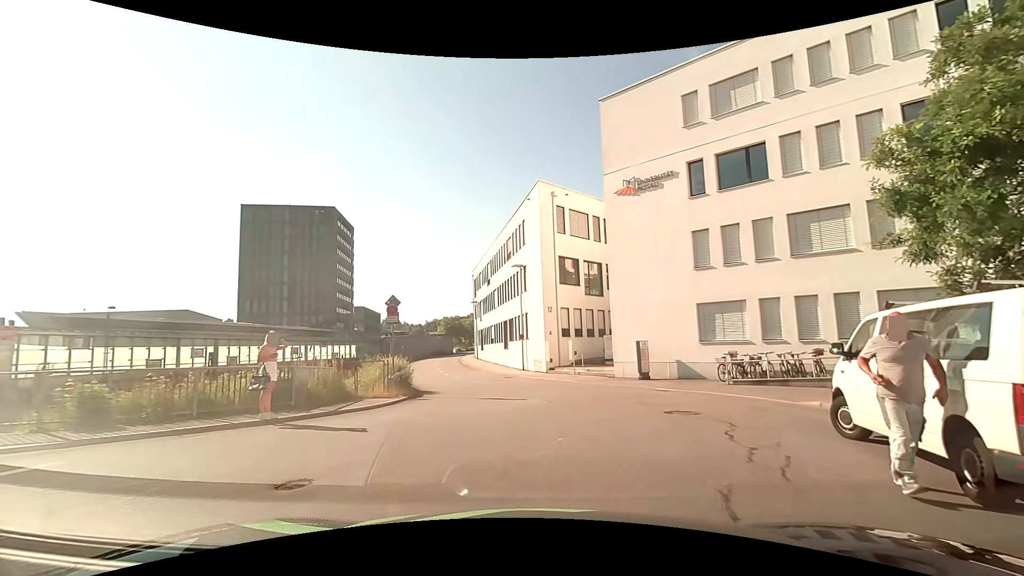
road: residential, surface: asphalt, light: Day
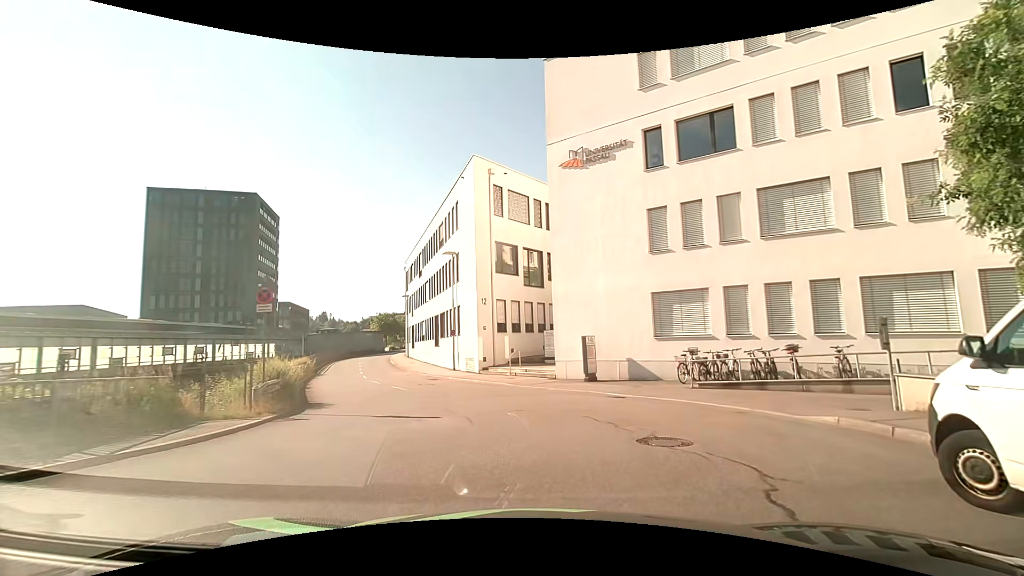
(+0.3, +4.1) m; +8°
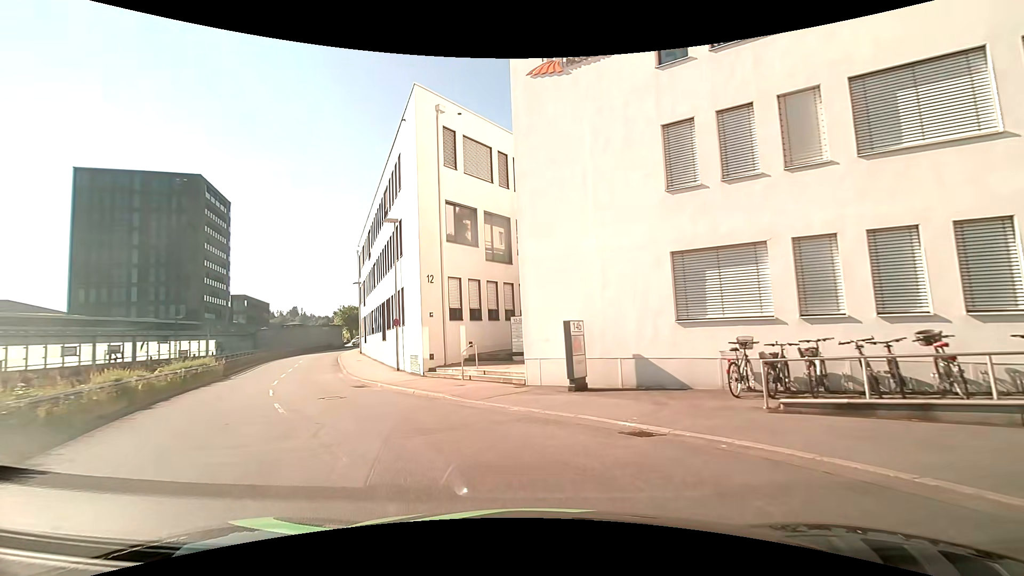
(+0.4, +7.4) m; +4°
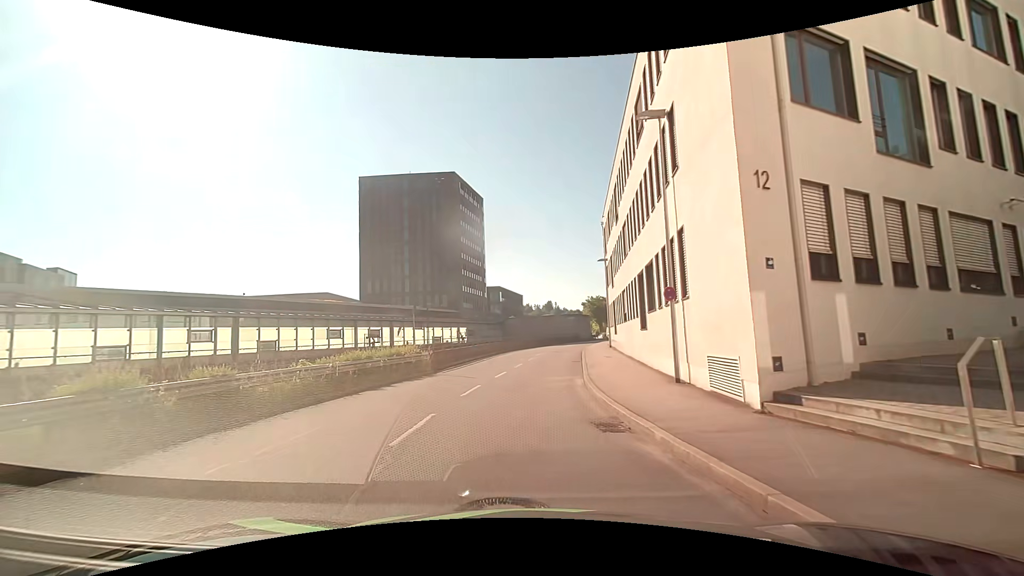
(-3.1, +11.7) m; -28°
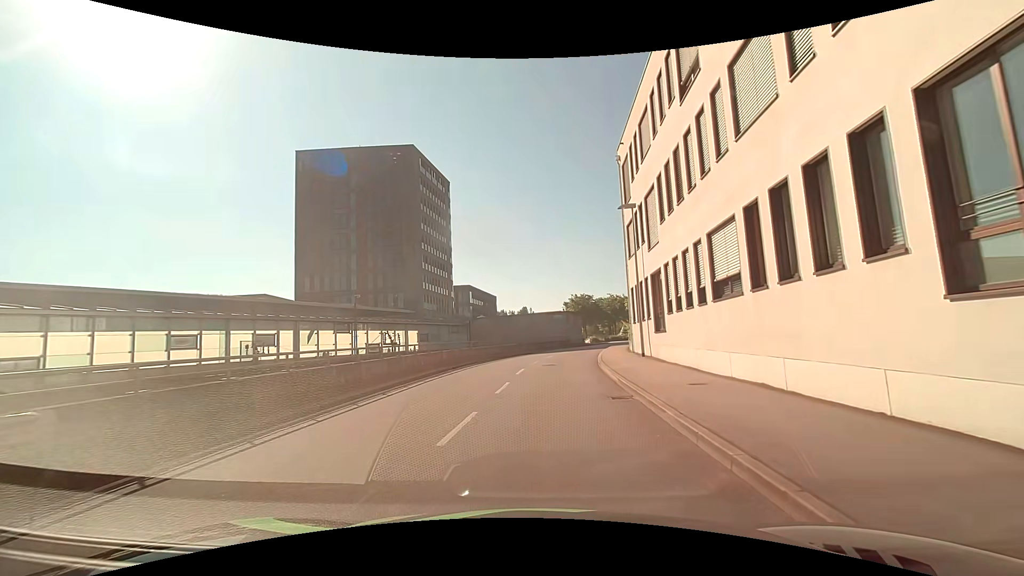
(-0.5, +18.2) m; +1°
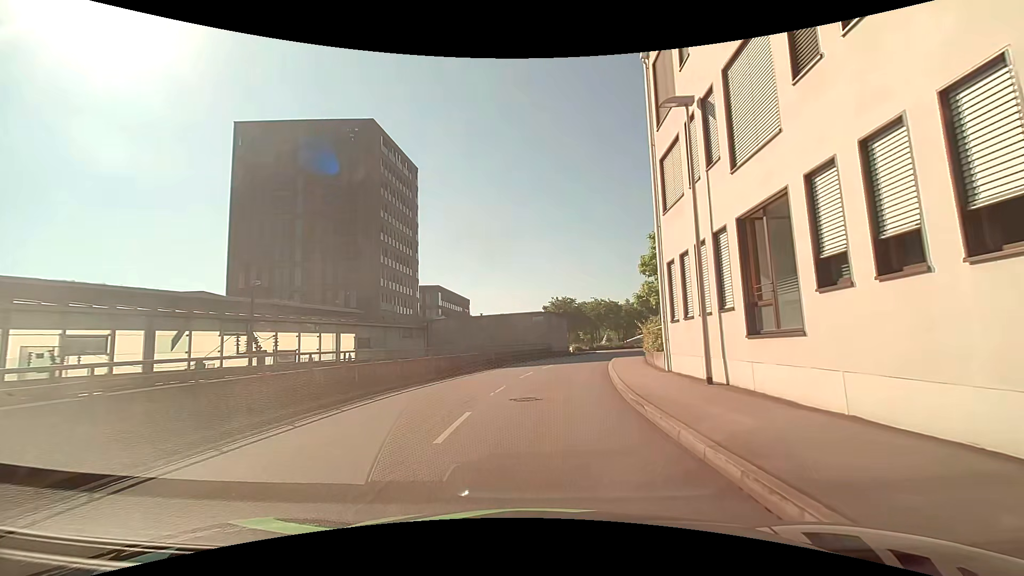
(+0.4, +11.9) m; +3°
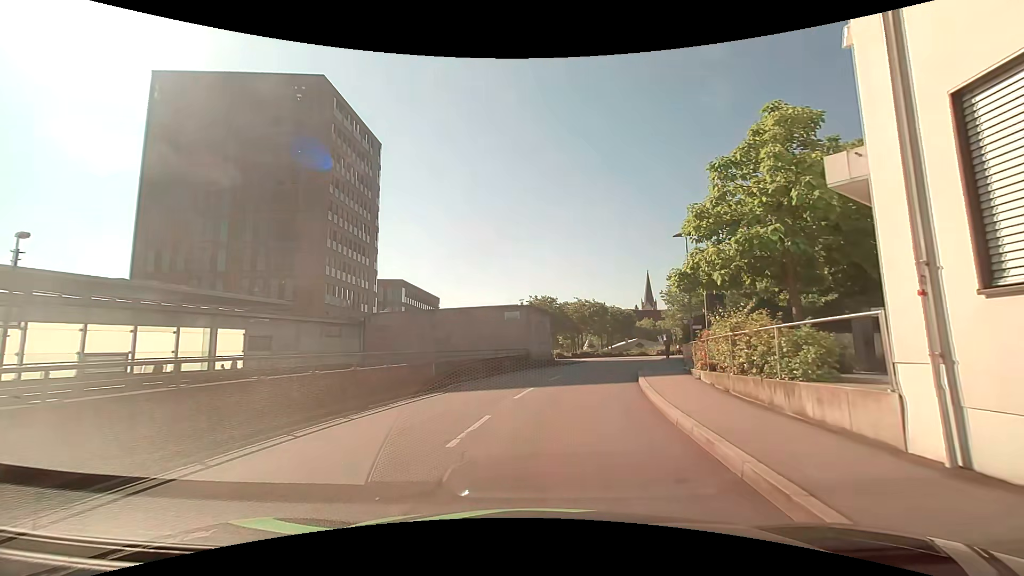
(+0.1, +12.1) m; +1°
